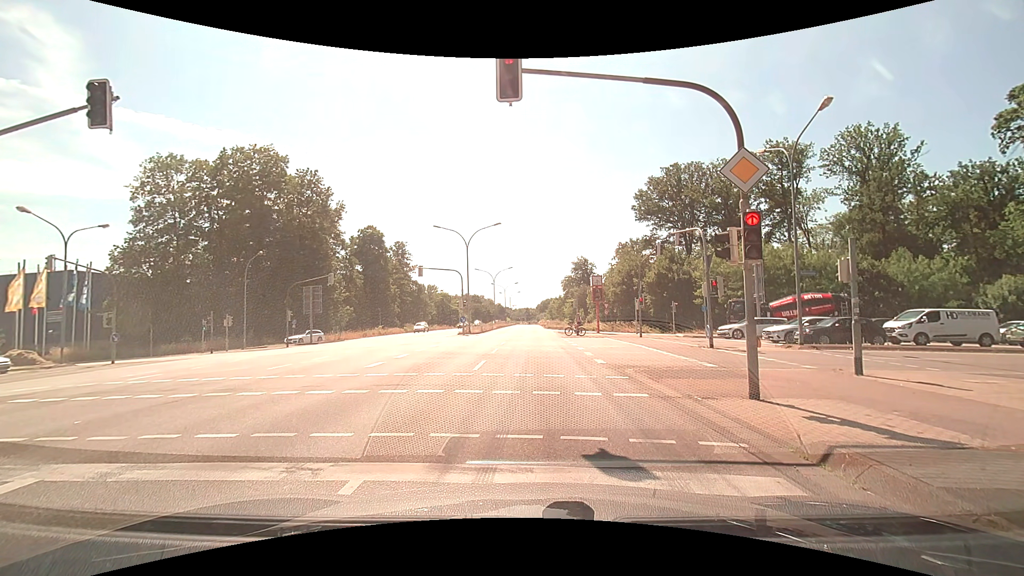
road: primary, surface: asphalt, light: Day
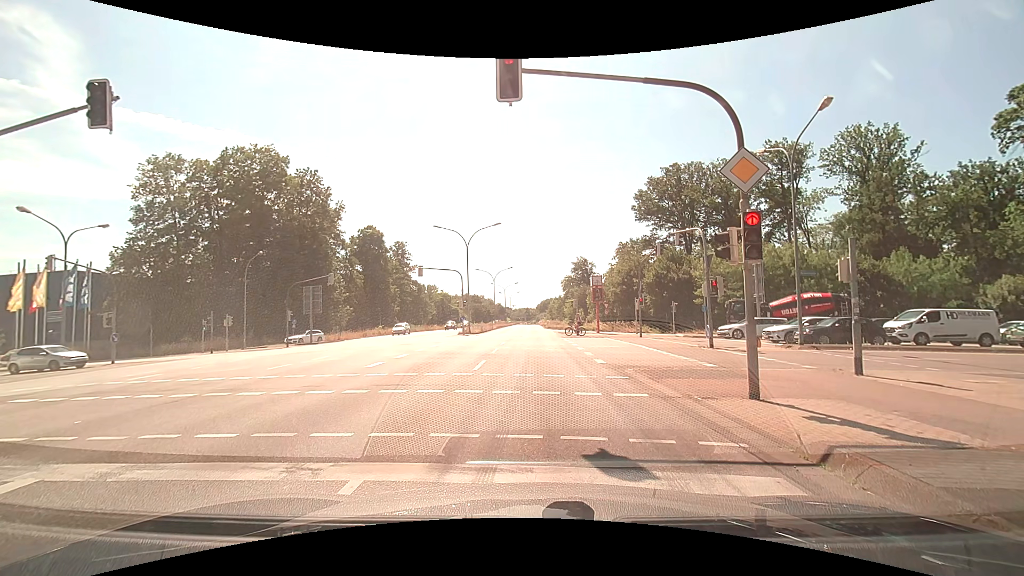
(0.0, 0.0) m; 0°
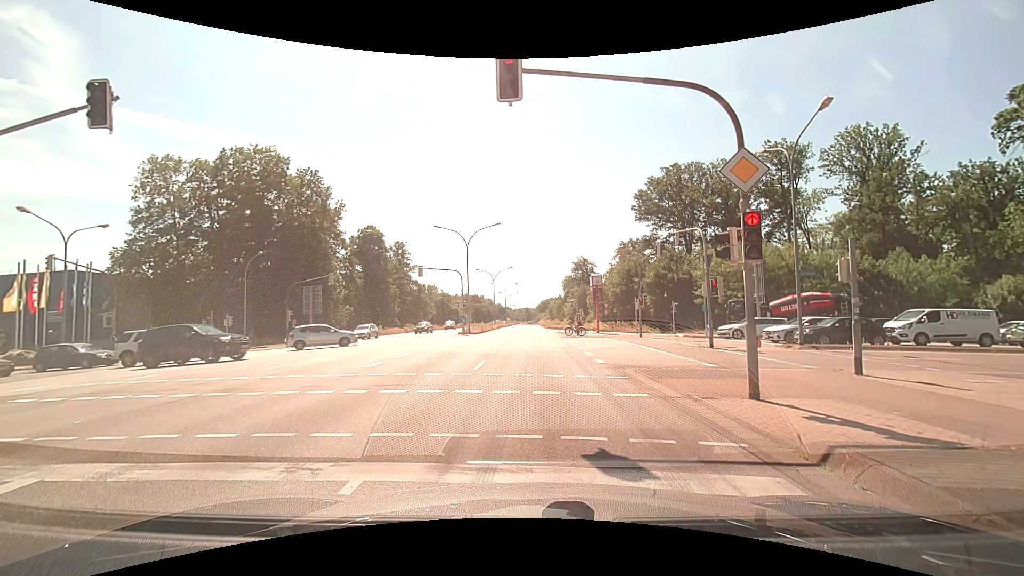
(0.0, 0.0) m; 0°
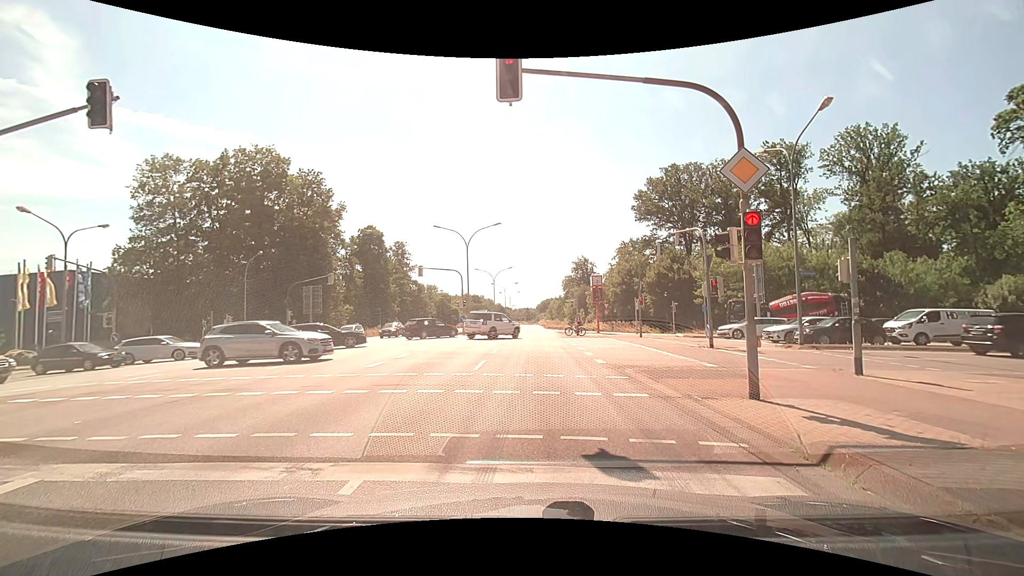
(0.0, 0.0) m; 0°
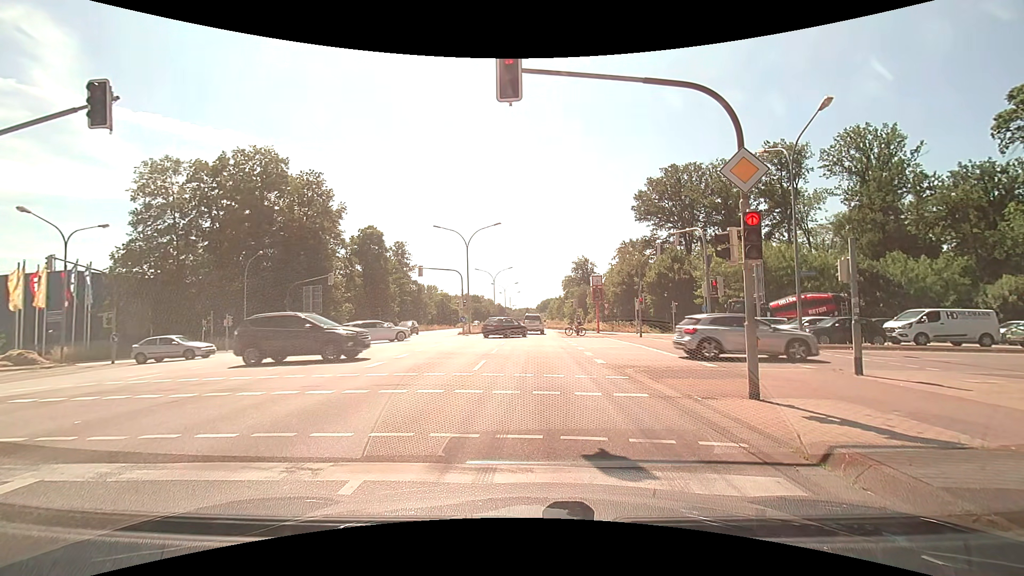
(0.0, 0.0) m; 0°
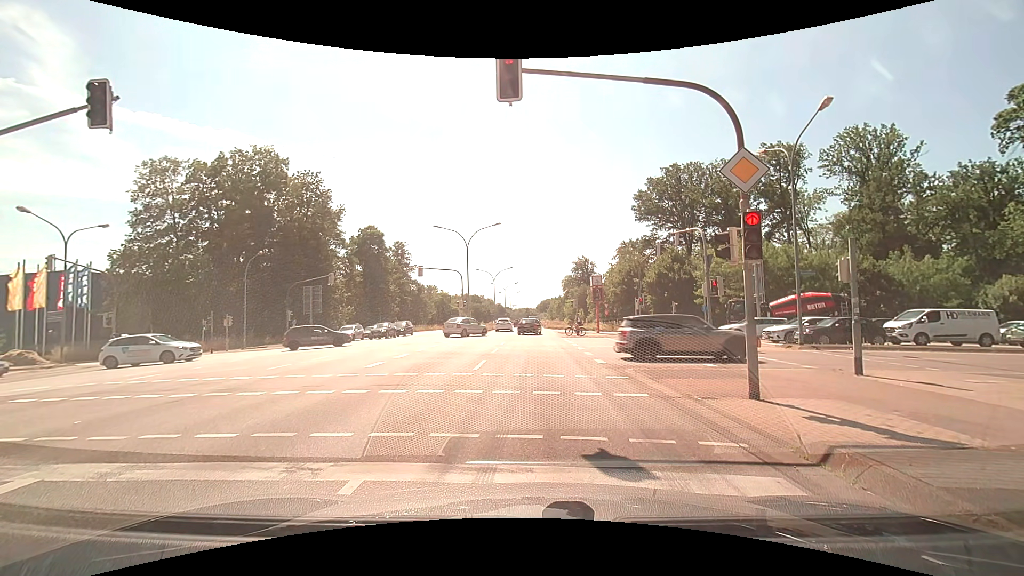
(0.0, 0.0) m; 0°
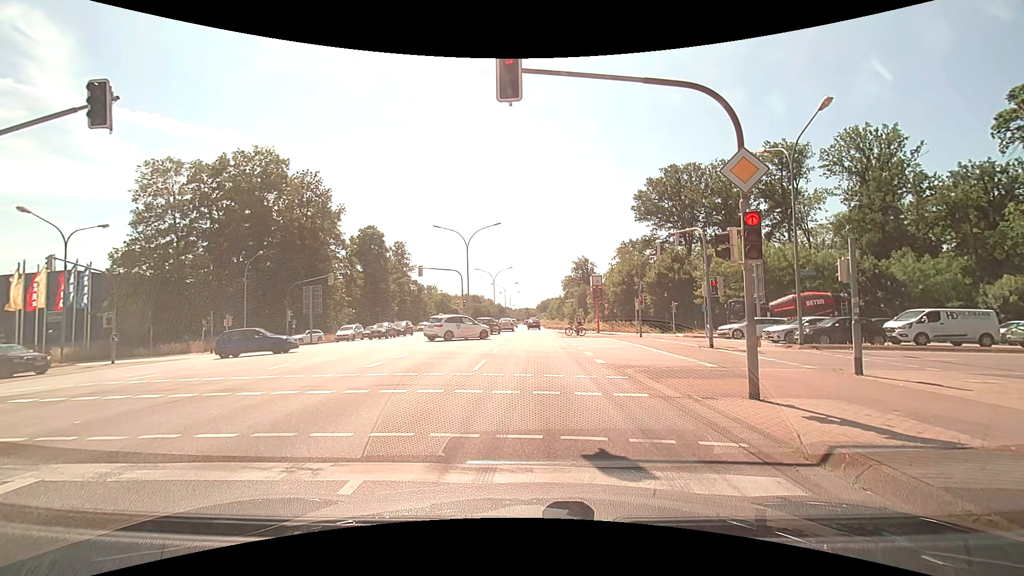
(0.0, 0.0) m; 0°
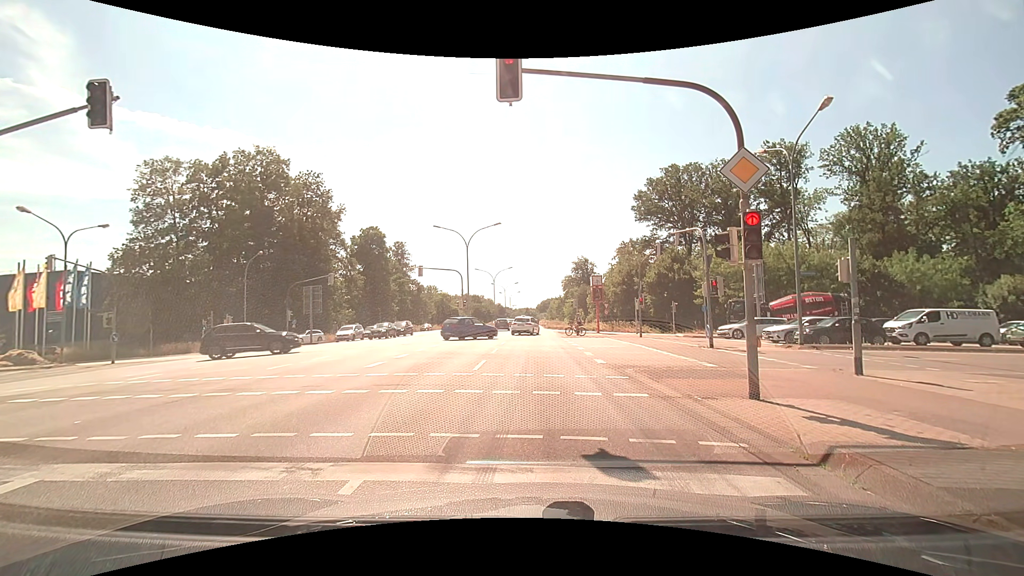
(0.0, 0.0) m; 0°
(-1, +10) (-1, +20) (-2, +30) (-3, +40) (-3, +50) (-4, +60) (-5, +70) (-6, +80) (-6, +90) (-7, +100) m
